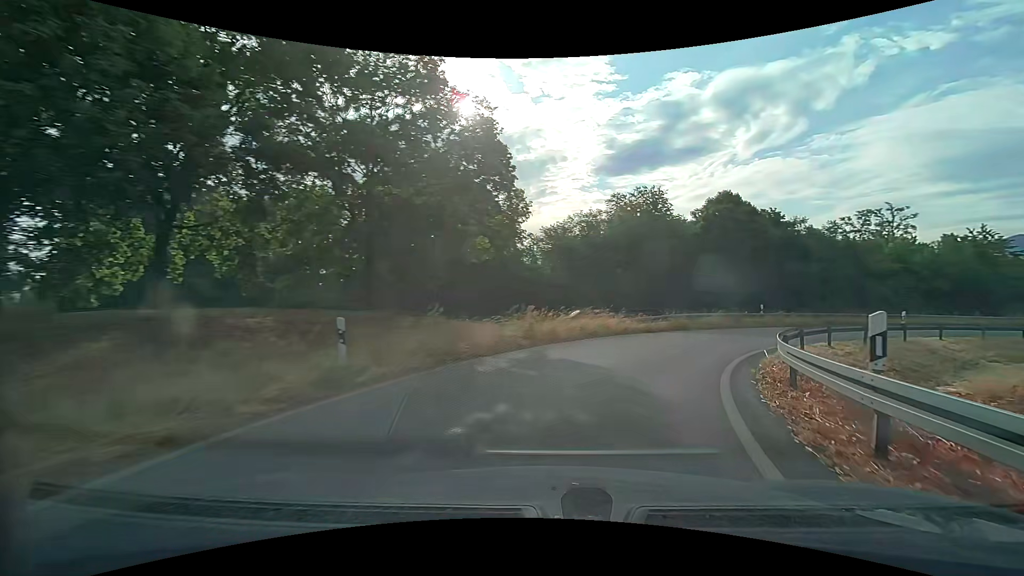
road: trunk_link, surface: asphalt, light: Day
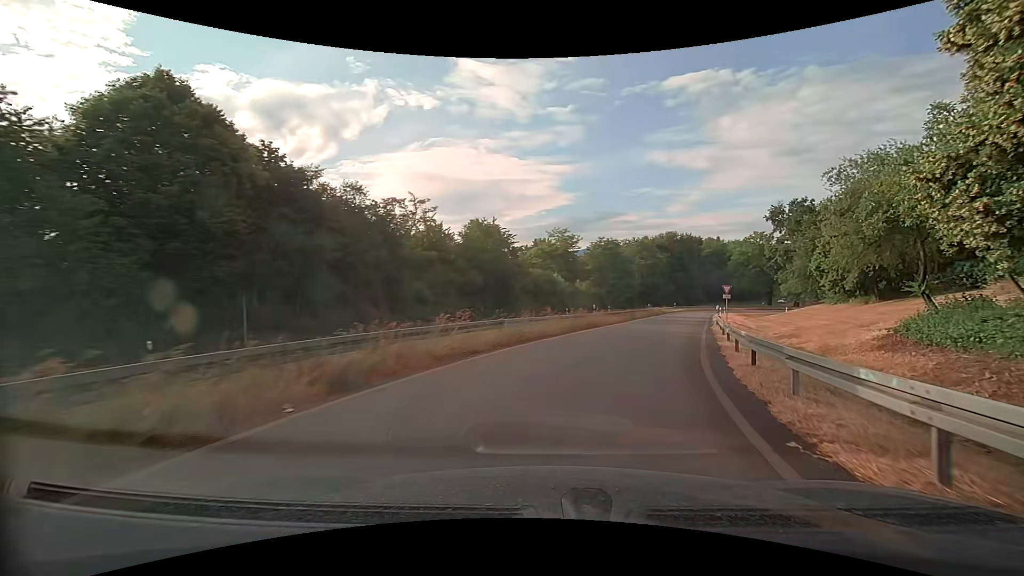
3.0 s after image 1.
(+13.1, +26.8) m; +49°
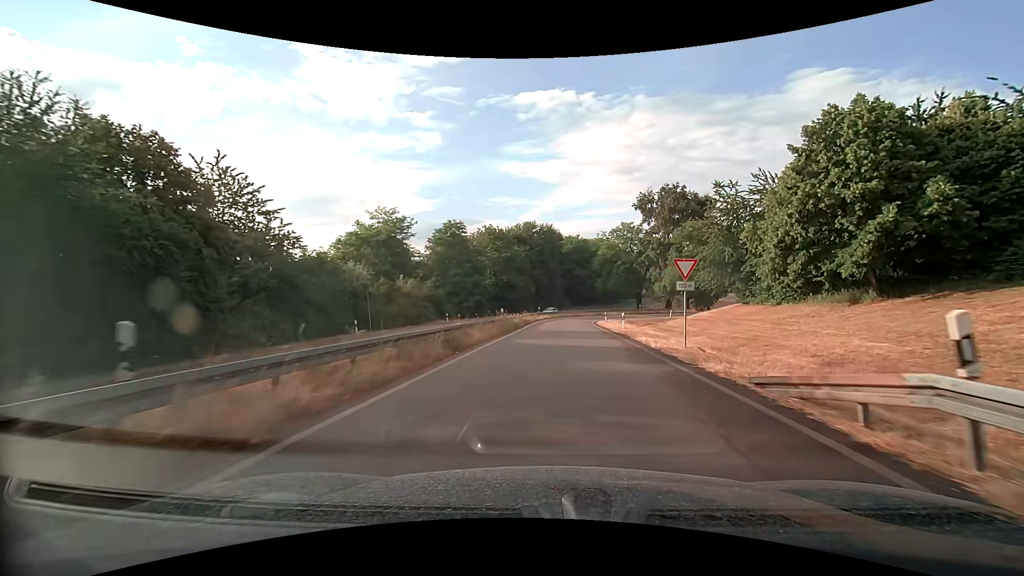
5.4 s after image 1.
(+5.6, +28.3) m; +16°
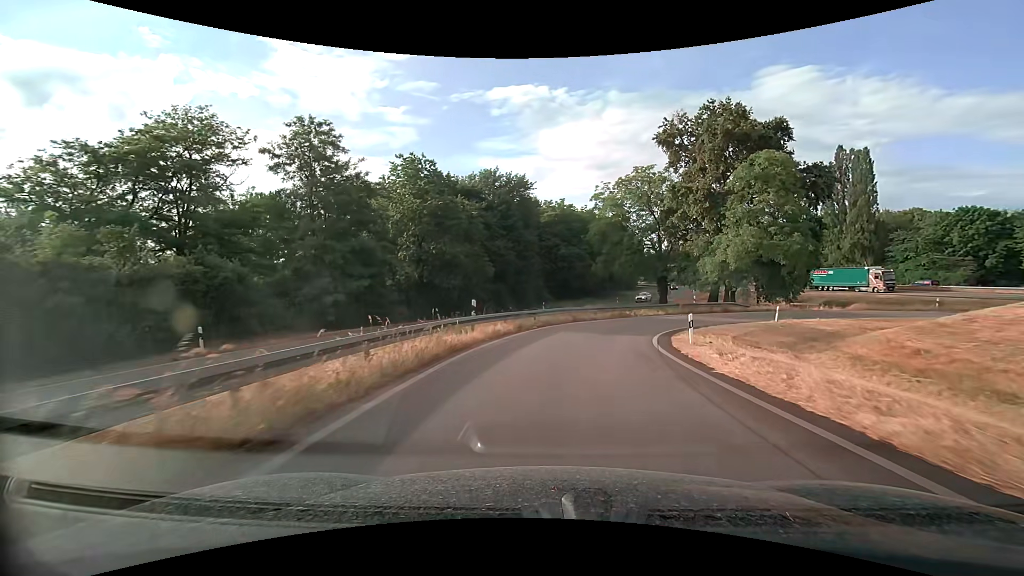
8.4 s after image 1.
(+0.9, +38.7) m; +3°
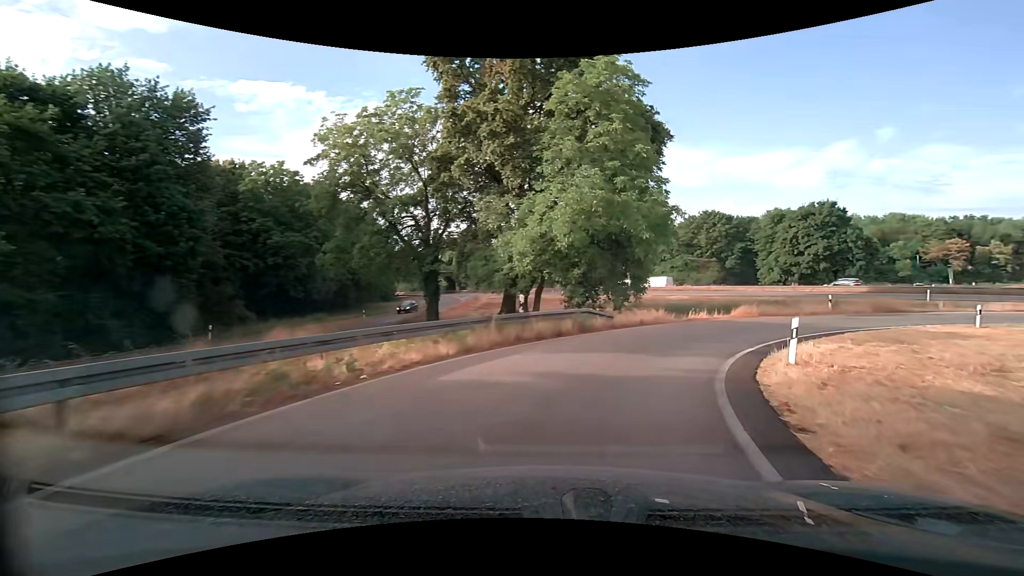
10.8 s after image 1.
(+4.7, +26.1) m; +27°
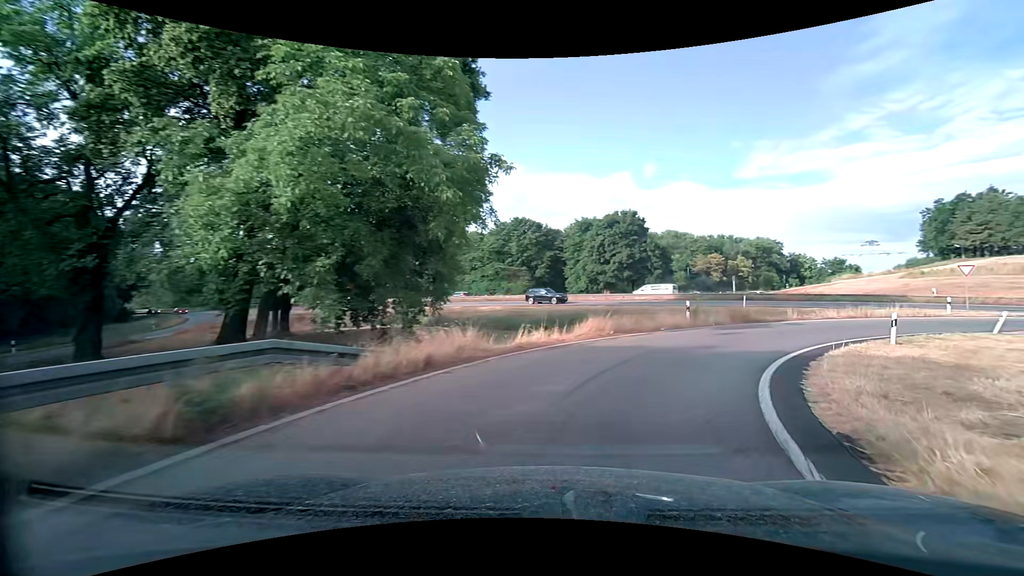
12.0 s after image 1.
(+1.9, +12.0) m; +21°
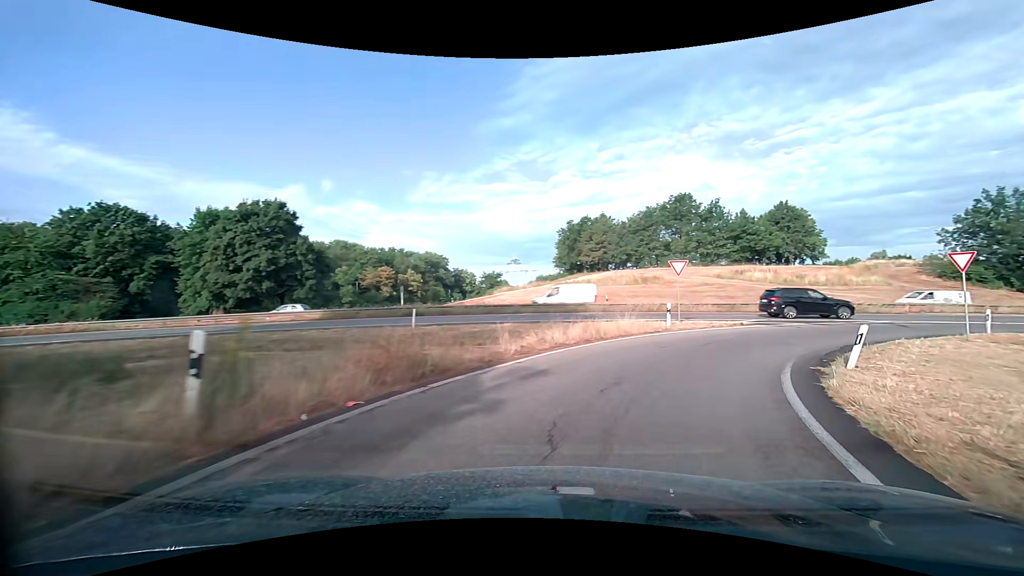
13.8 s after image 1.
(+5.3, +16.4) m; +36°
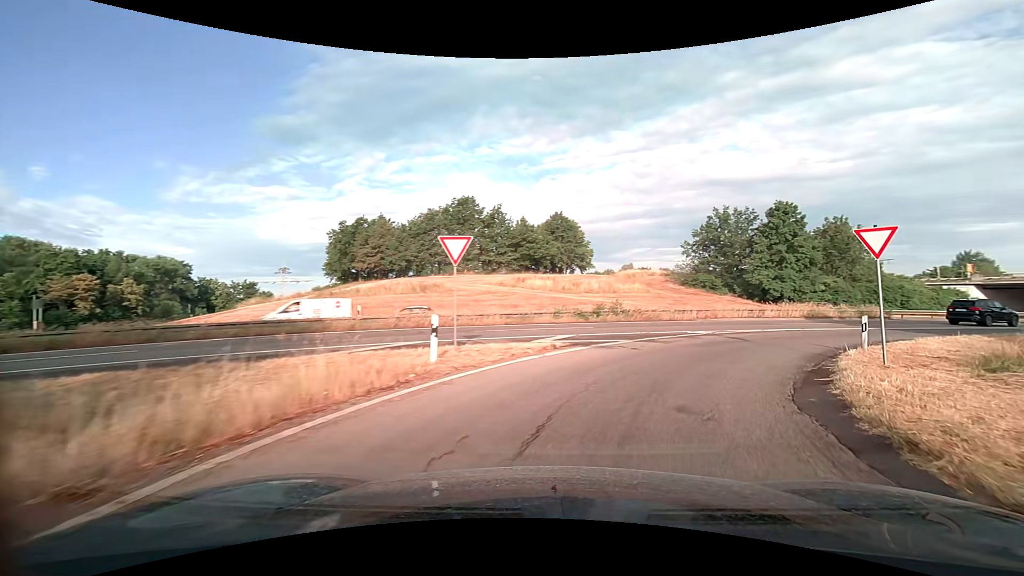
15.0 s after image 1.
(+2.4, +11.2) m; +24°
(+2, +10) (+7, +18) (+14, +25) (+23, +30) (+32, +35) (+41, +39) (+50, +44) (+58, +48) (+67, +53) (+76, +58) m
